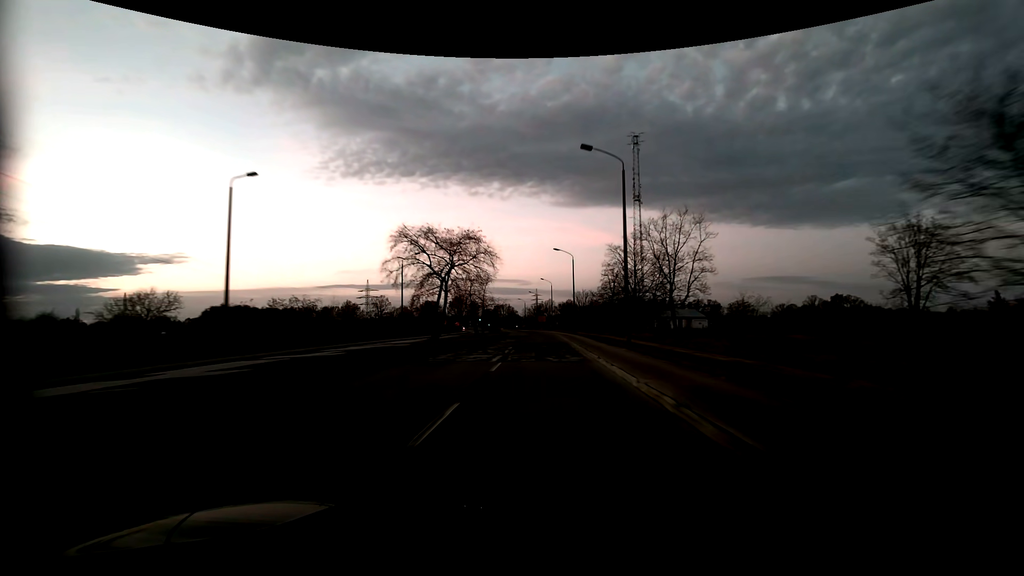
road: tertiary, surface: asphalt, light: Dusk
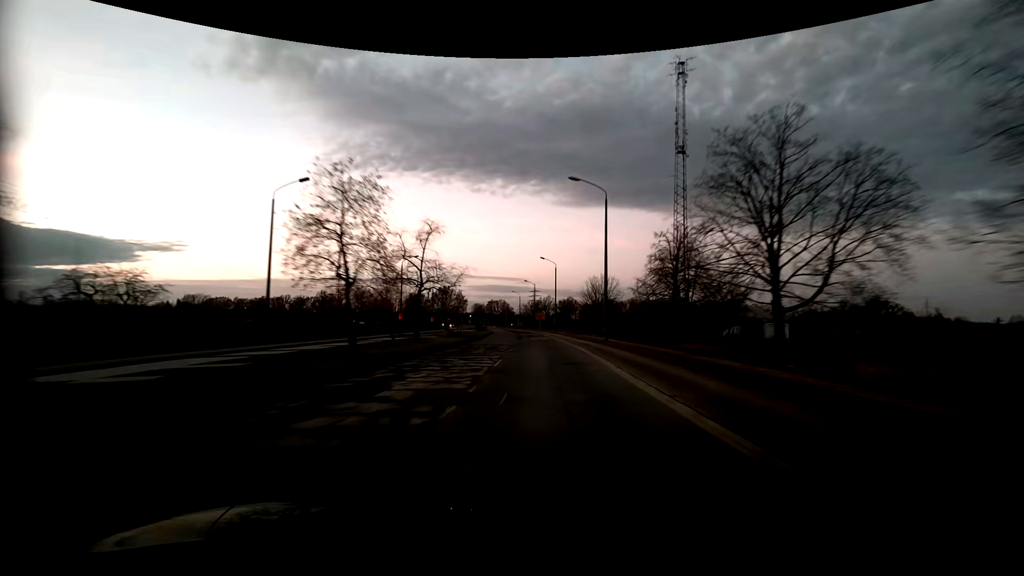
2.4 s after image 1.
(+0.2, +34.1) m; +1°
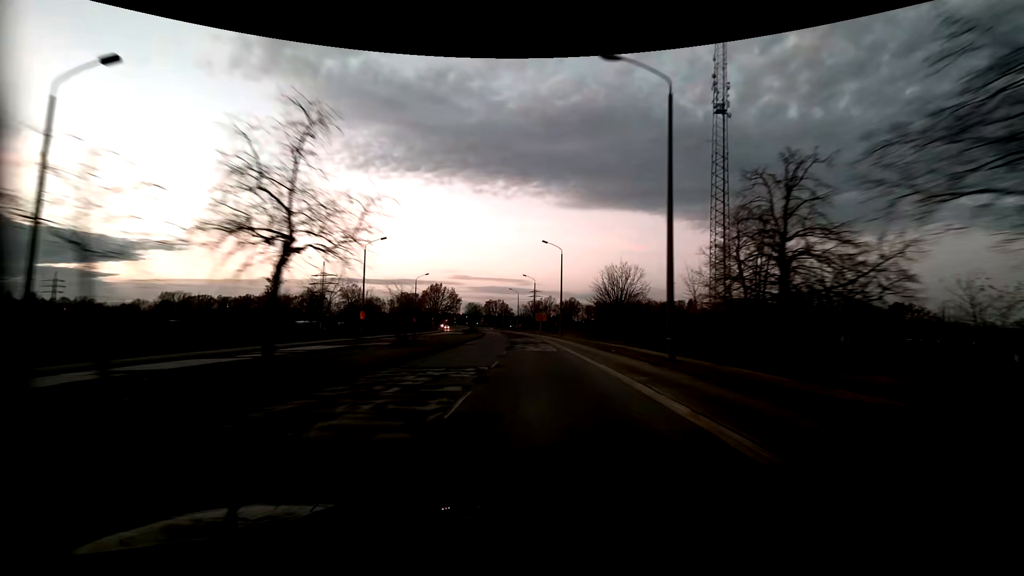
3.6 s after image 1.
(-0.1, +17.0) m; 0°
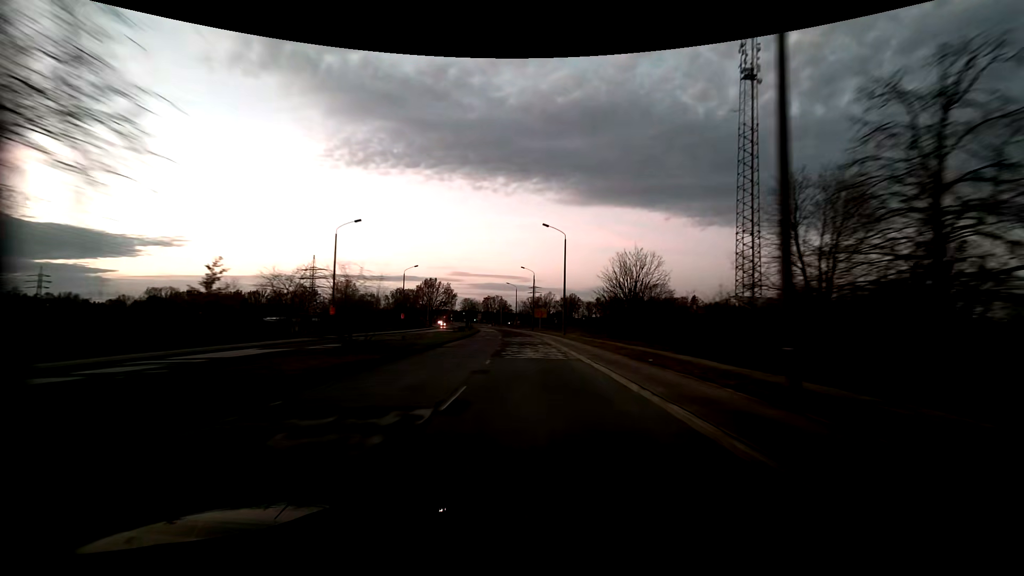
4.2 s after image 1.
(0.0, +8.6) m; 0°
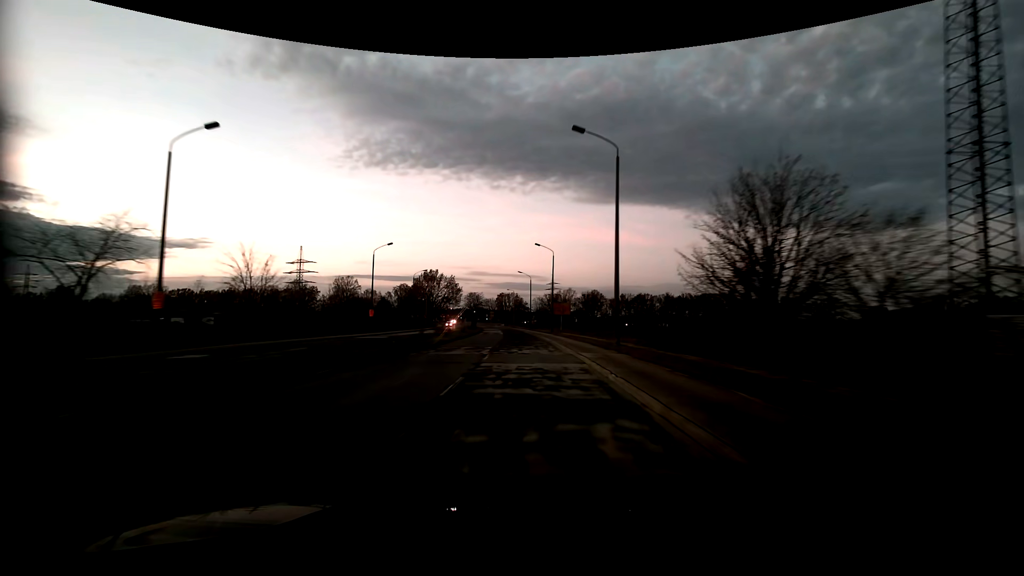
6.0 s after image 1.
(-0.3, +25.9) m; -2°
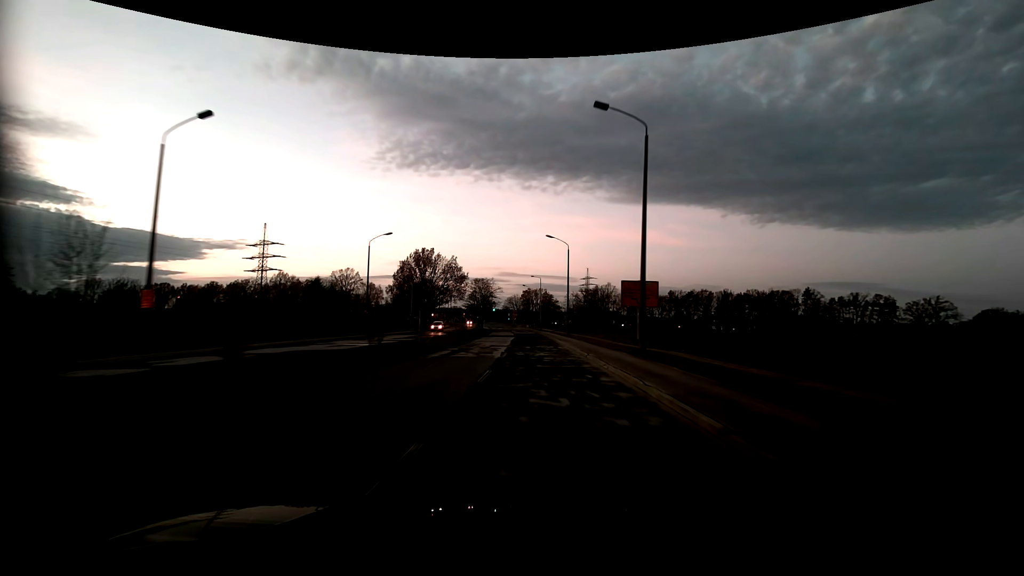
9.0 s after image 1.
(-1.4, +42.6) m; -3°
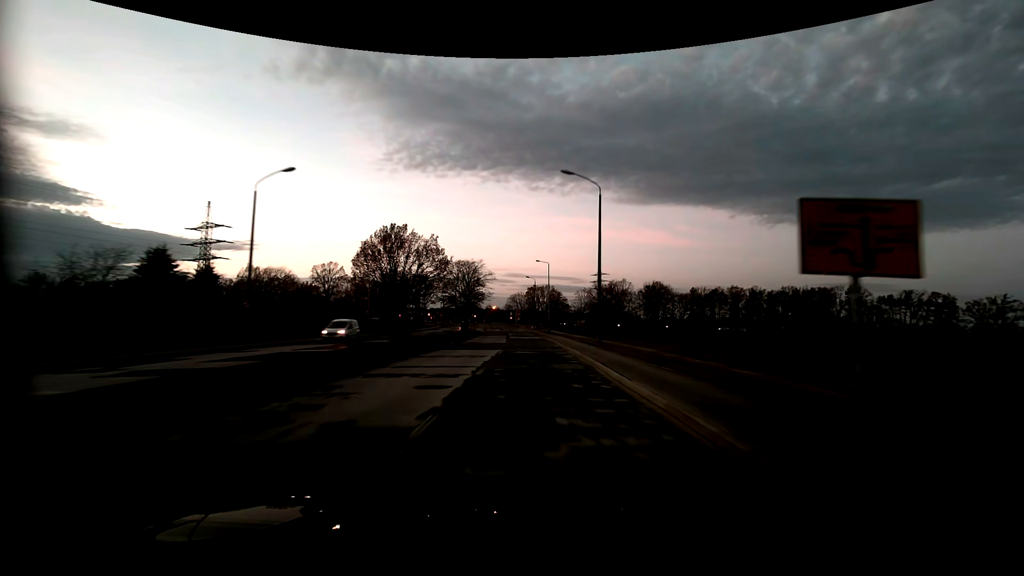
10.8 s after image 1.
(-0.2, +25.6) m; -1°
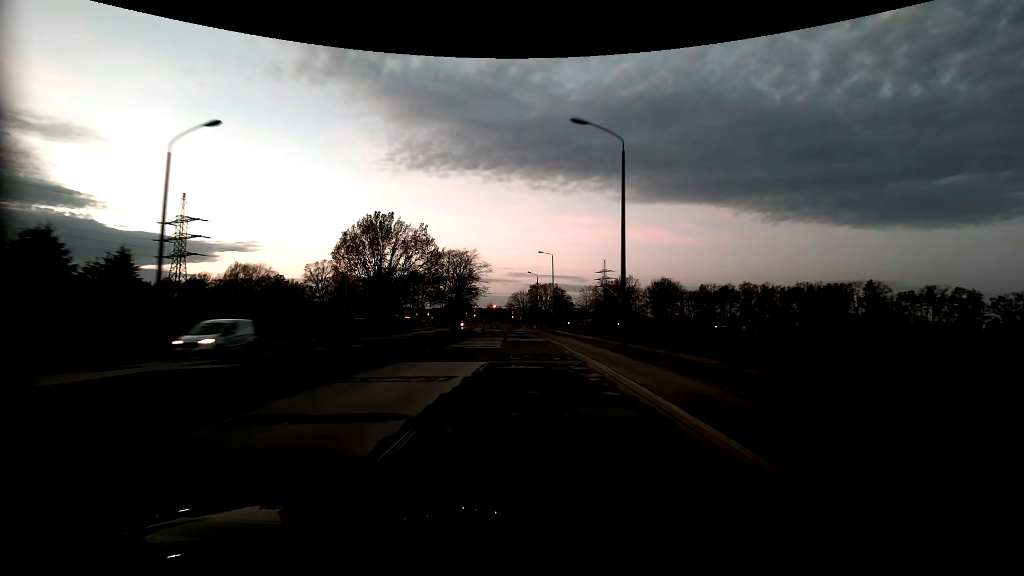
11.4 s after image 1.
(0.0, +8.5) m; -1°
(0, +10) (0, +20) (0, +30) (-1, +40) (-1, +50) (-2, +60) (-3, +70) (-3, +80) (-4, +90) (-5, +100) m
